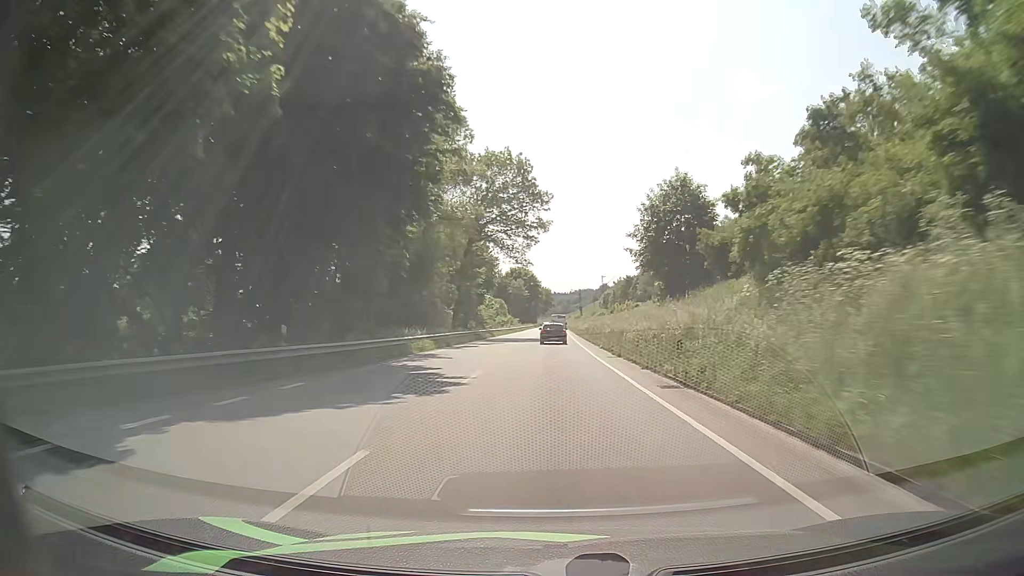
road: primary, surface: asphalt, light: Day
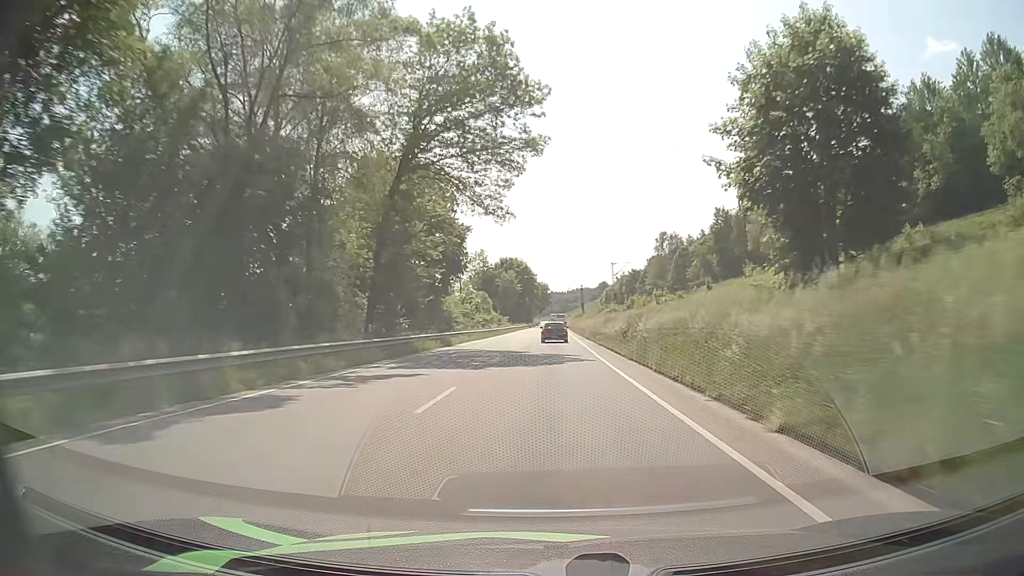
(-0.1, +29.8) m; 0°
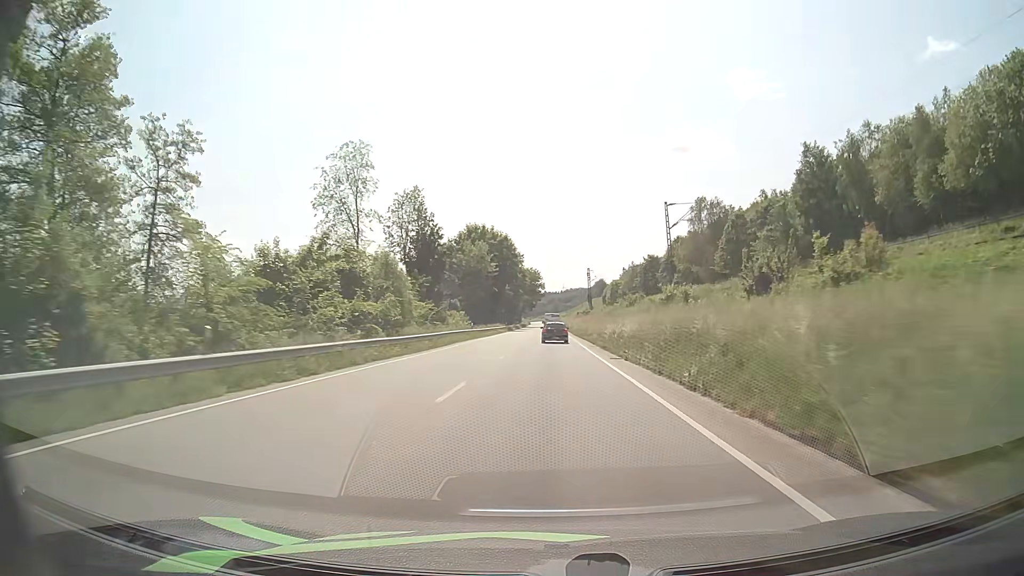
(+0.4, +59.7) m; +1°
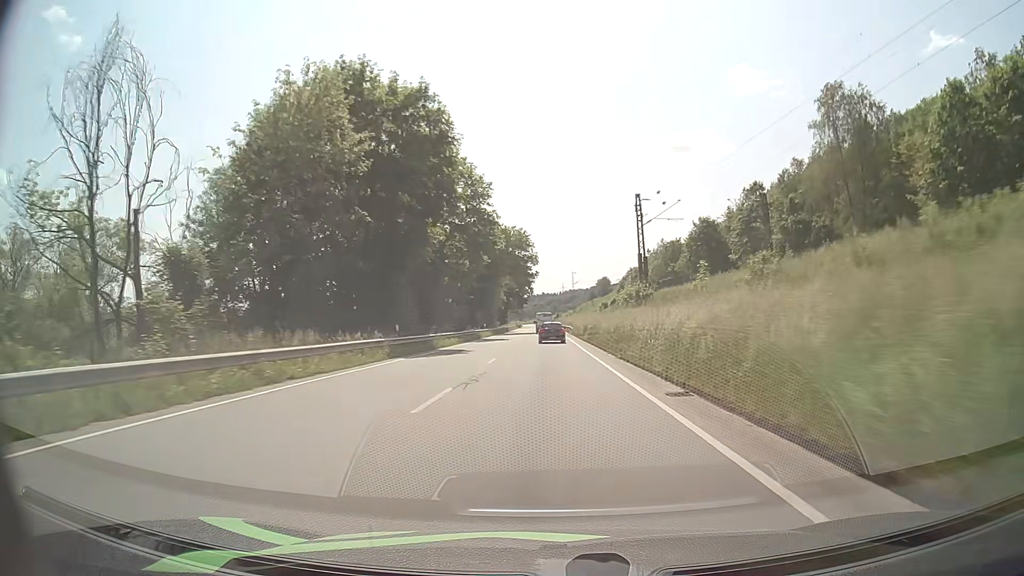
(+0.2, +74.9) m; 0°
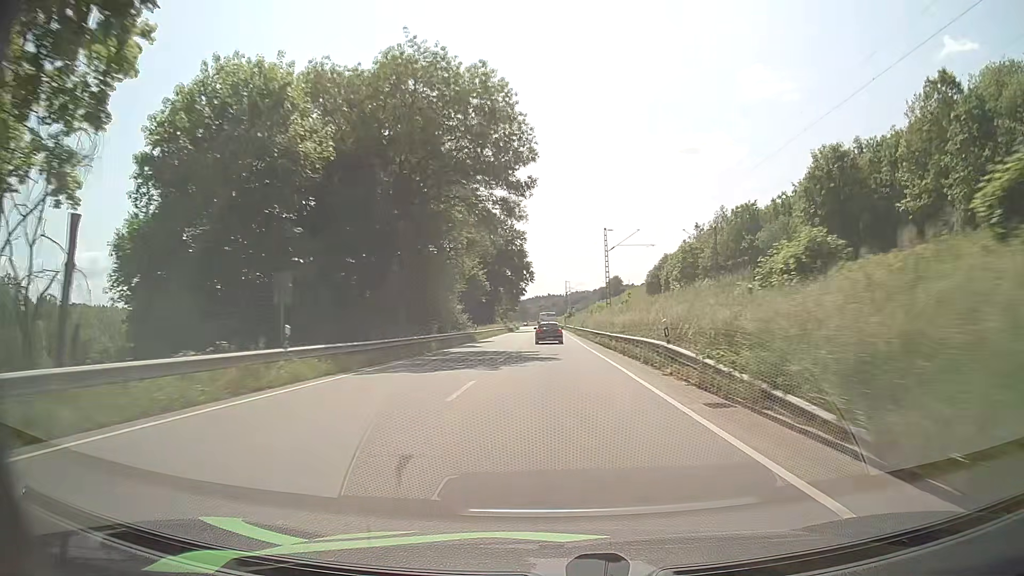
(-0.5, +59.6) m; -1°
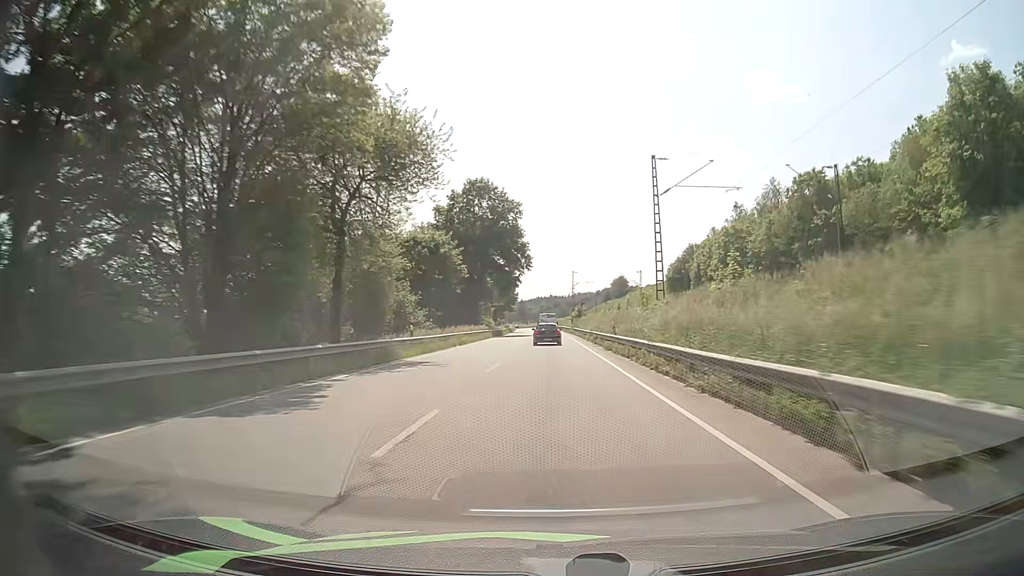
(0.0, +29.5) m; 0°
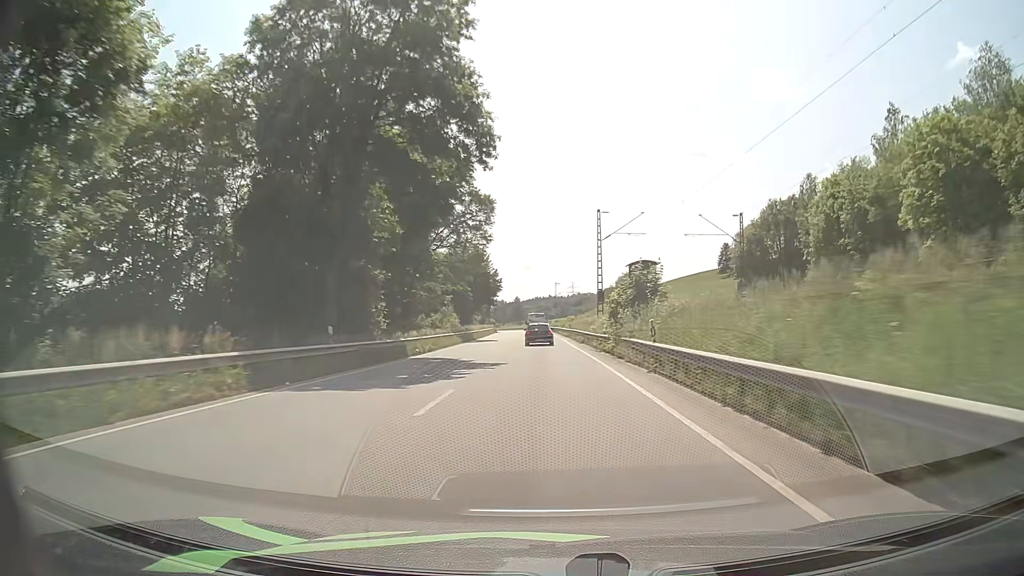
(-0.1, +58.2) m; 0°
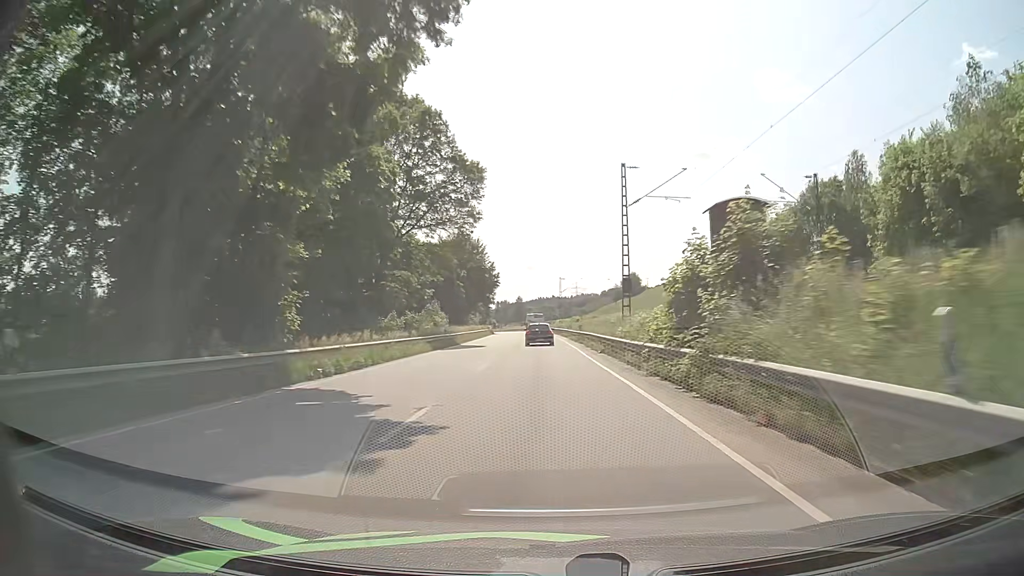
(0.0, +14.5) m; 0°
(0, +10) (0, +20) (0, +30) (0, +40) (0, +50) (-1, +60) (-1, +70) (-1, +80) (-2, +90) (-2, +100) m
